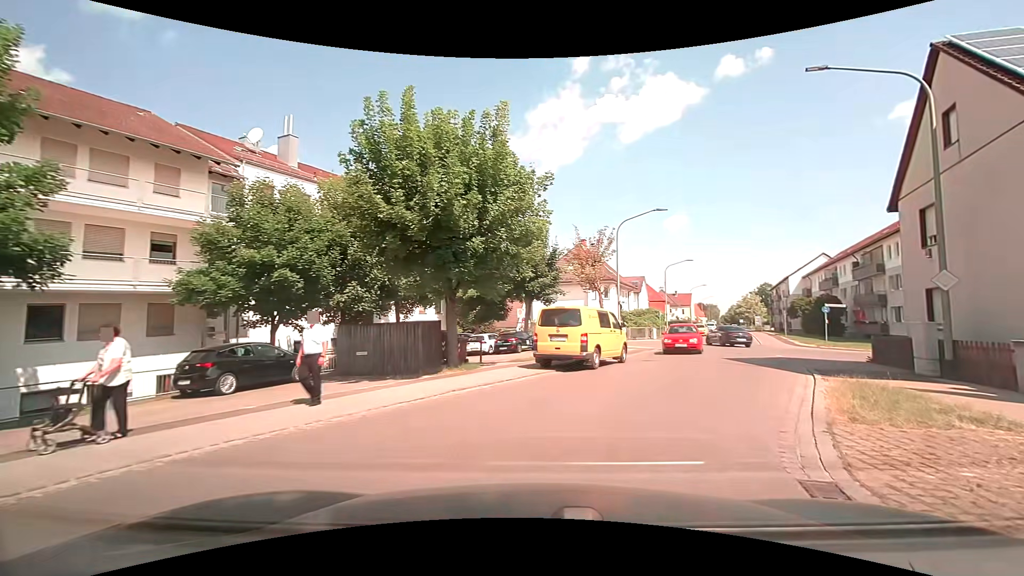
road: tertiary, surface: asphalt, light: Day
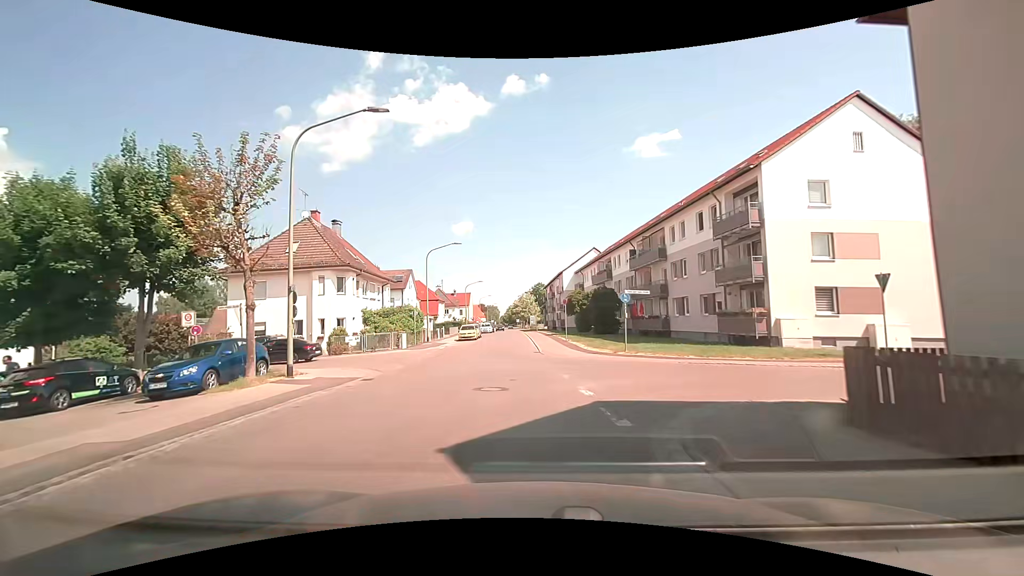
(+5.5, +15.4) m; +23°
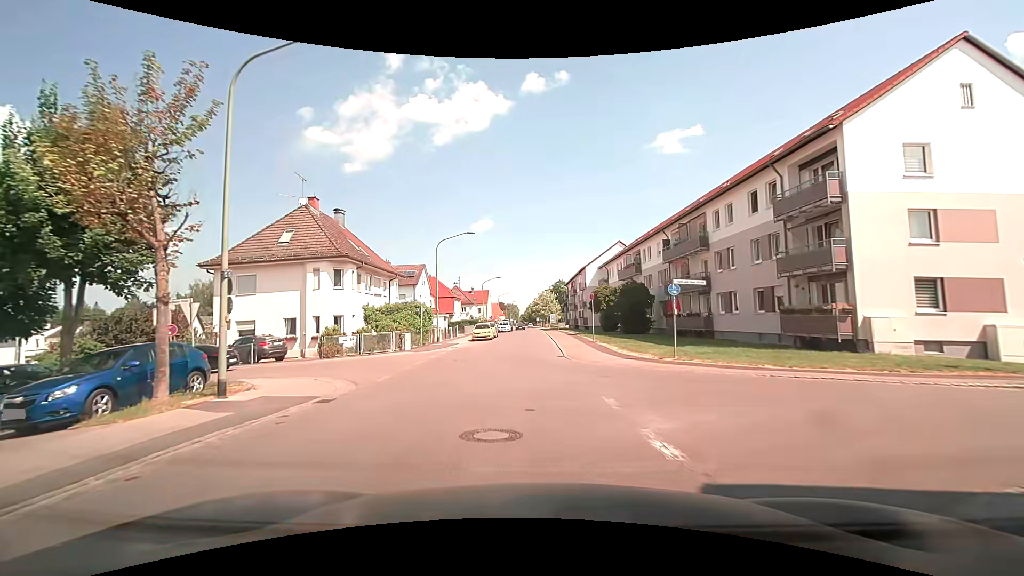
(-0.1, +4.7) m; -2°
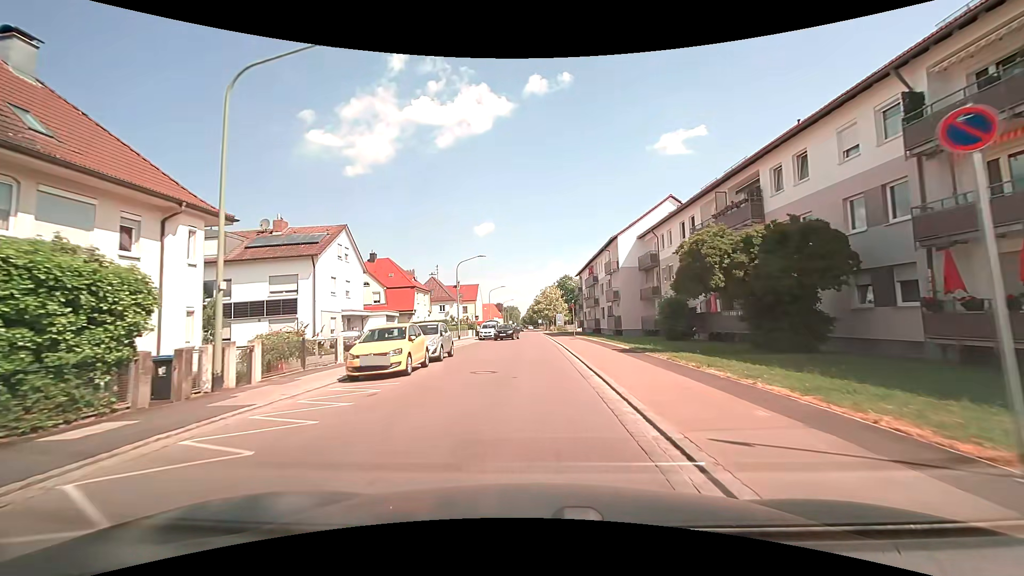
(0.0, +28.2) m; 0°
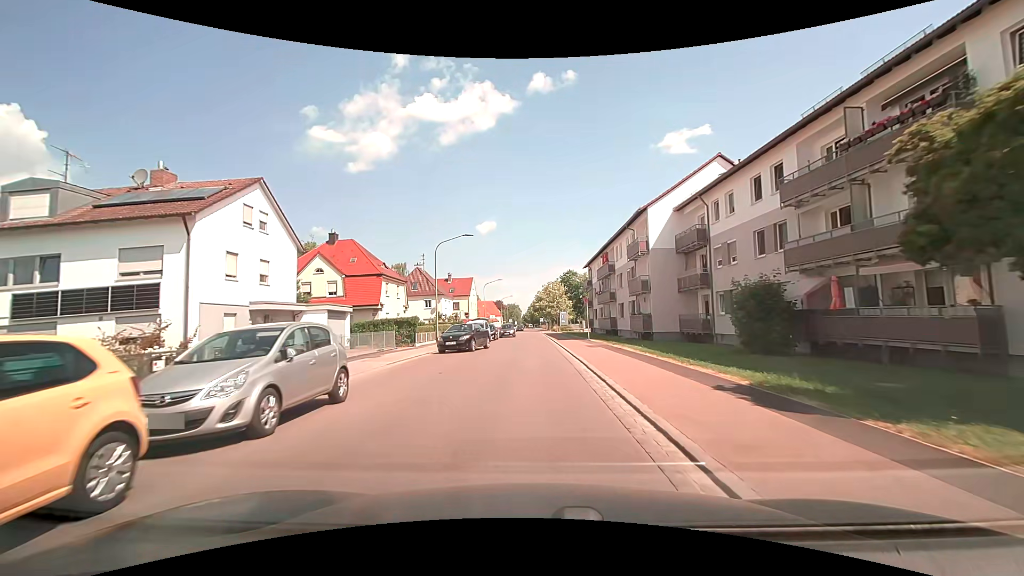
(0.0, +12.1) m; 0°
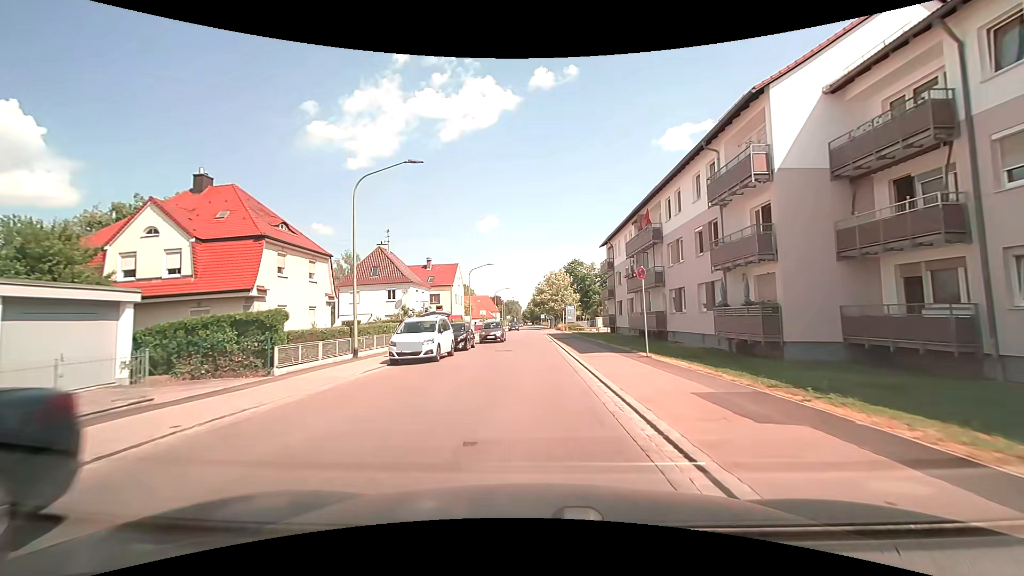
(+0.1, +18.6) m; +1°
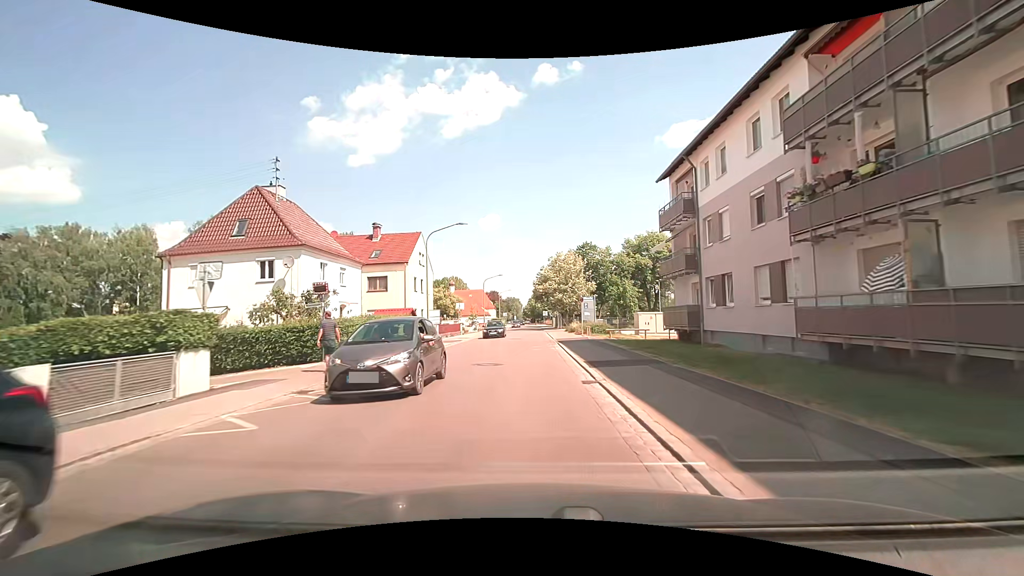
(-0.1, +25.2) m; 0°
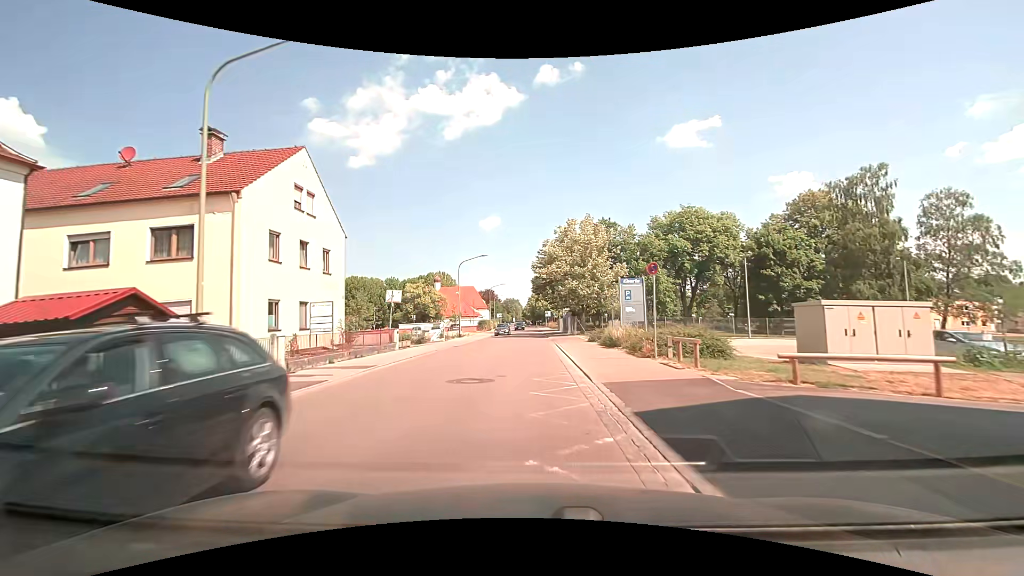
(-0.2, +25.7) m; -1°
(0, +10) (0, +20) (0, +30) (0, +40) (0, +50) (0, +60) (0, +70) (0, +80) (0, +90) (-1, +100) m
